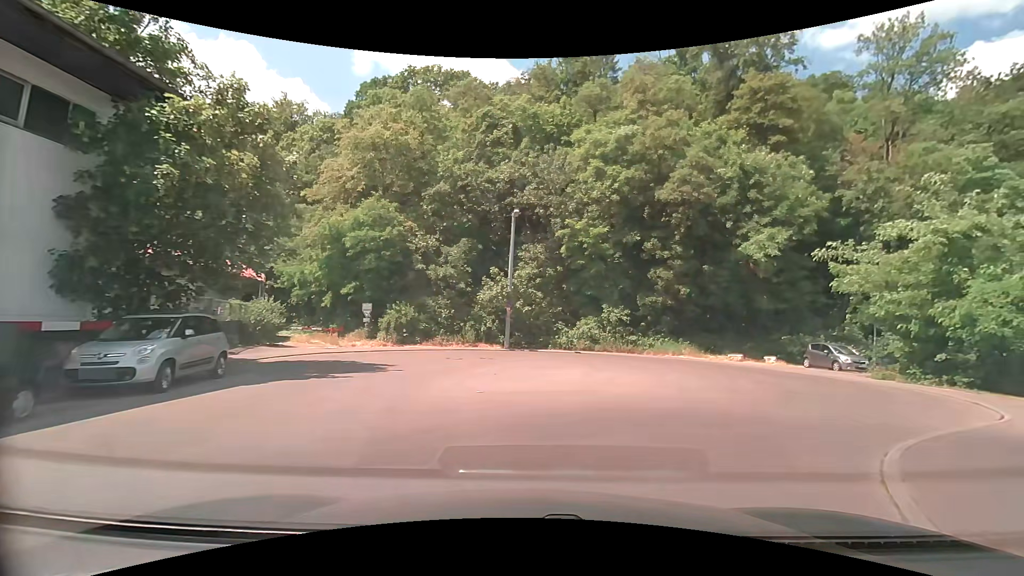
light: Day
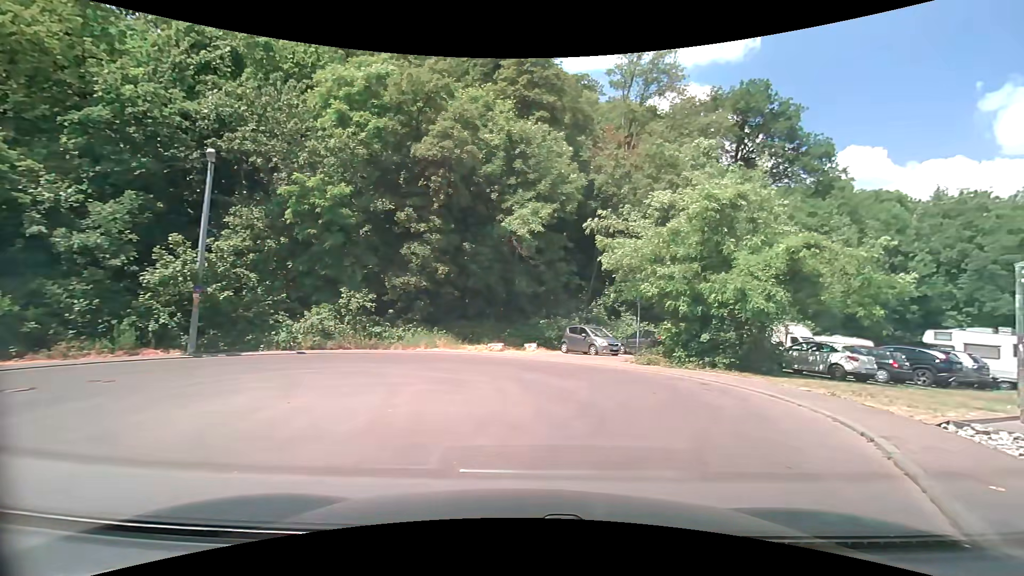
(+1.4, +6.8) m; +25°
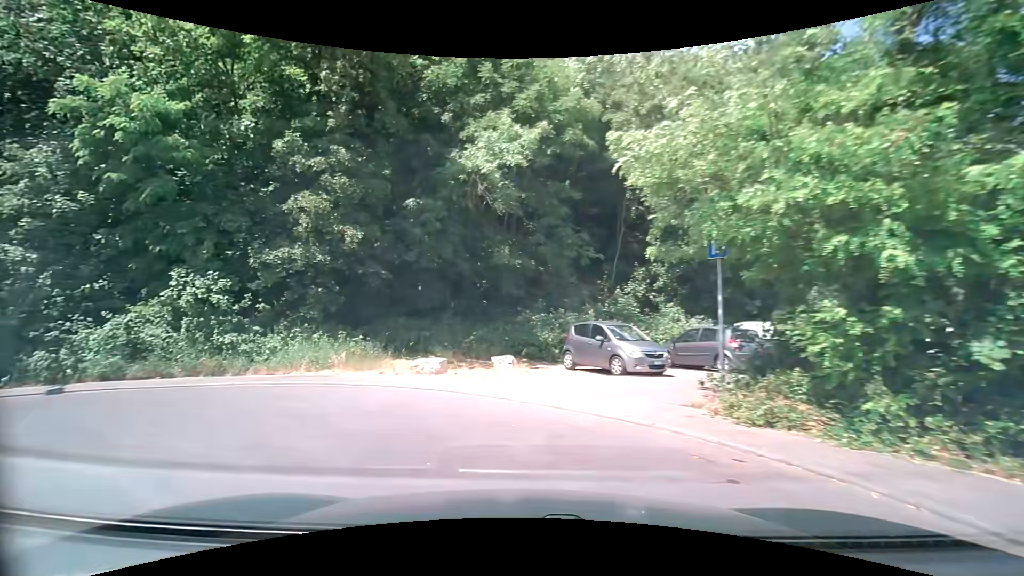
(+2.3, +11.7) m; -1°
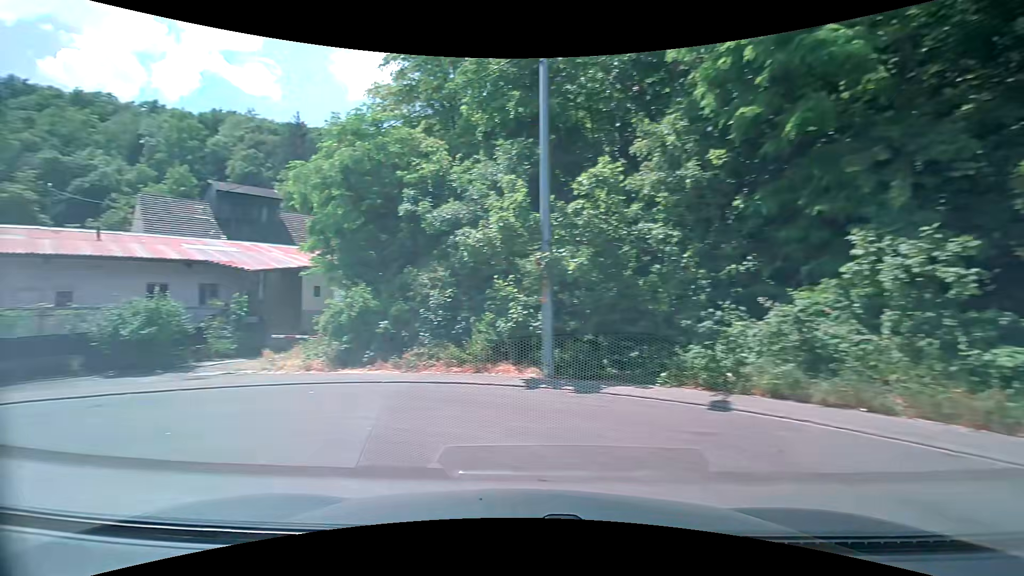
(-3.2, +6.4) m; -62°
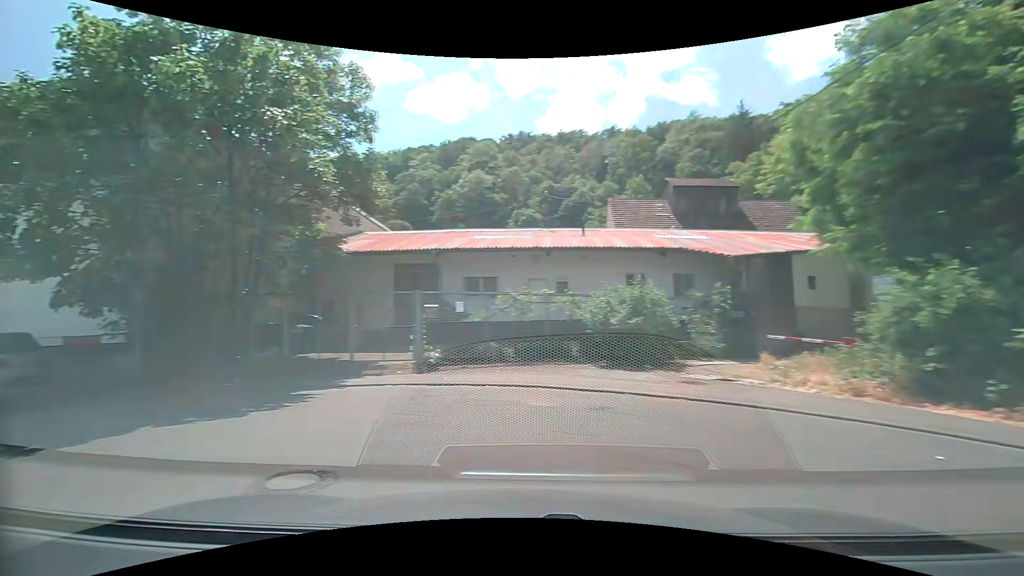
(-2.0, +4.5) m; -48°
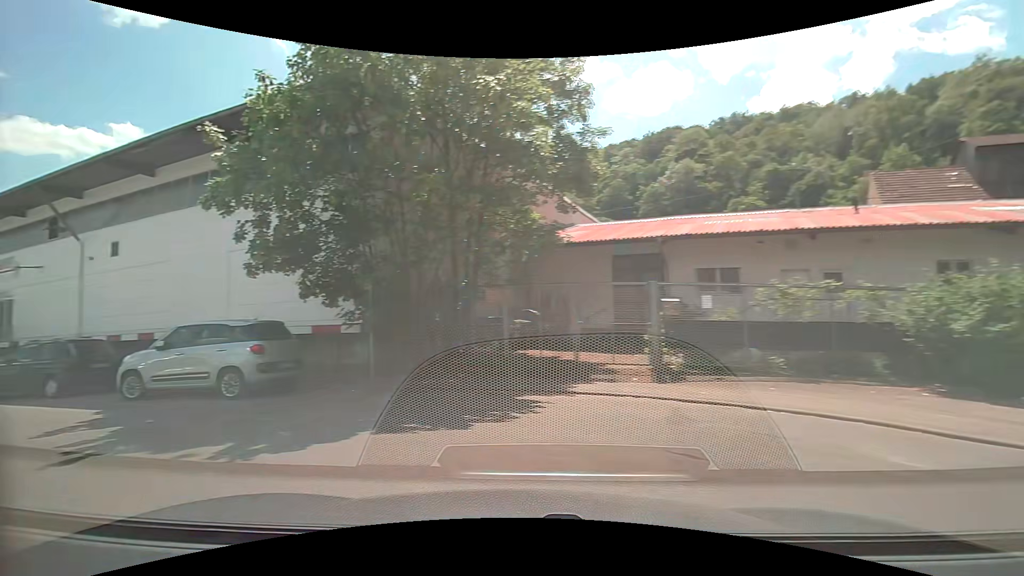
(-0.5, +2.5) m; -22°
